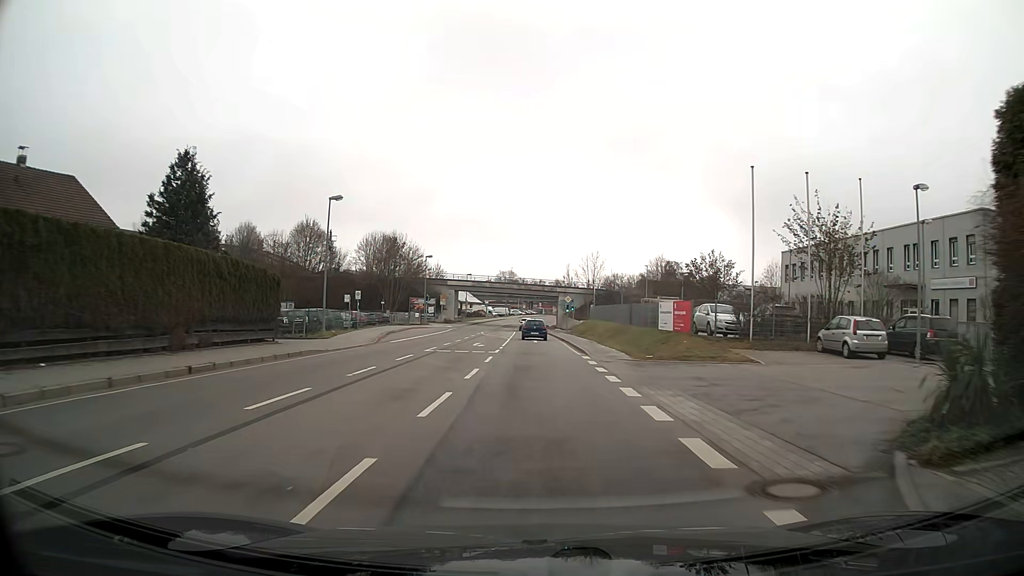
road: primary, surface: asphalt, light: Day
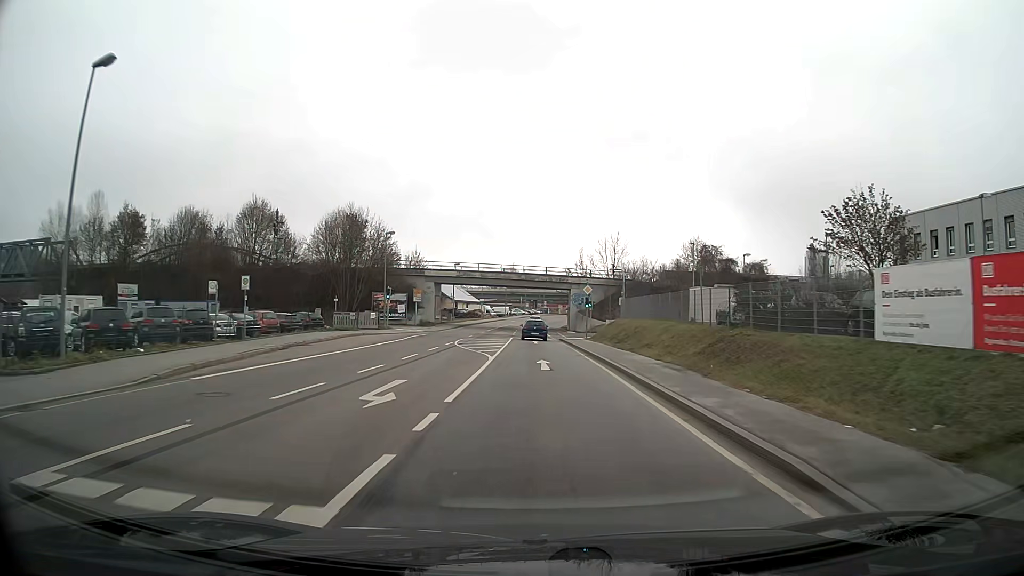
(-0.1, +23.2) m; -1°
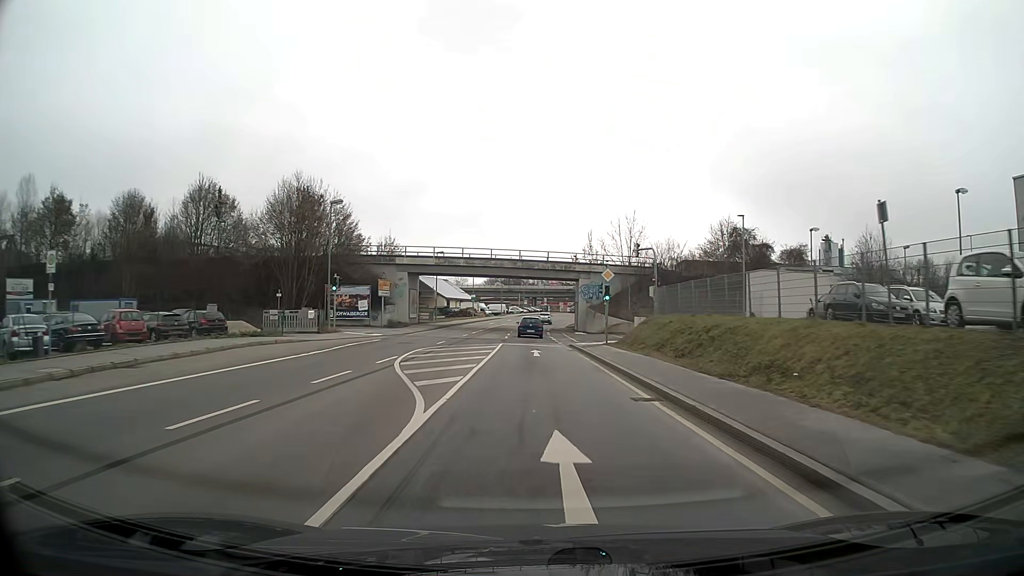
(0.0, +15.4) m; 0°
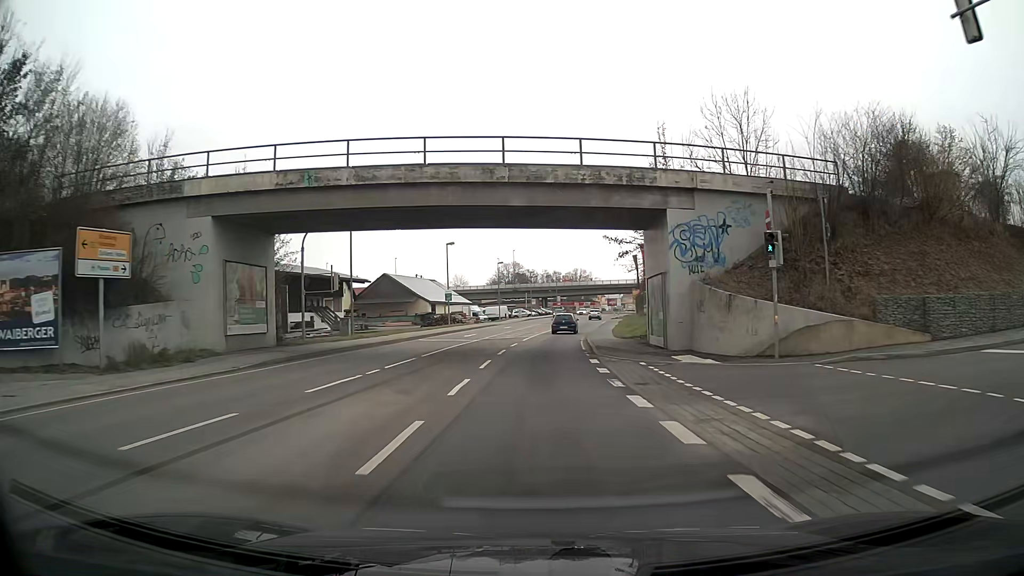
(-0.2, +38.6) m; -1°
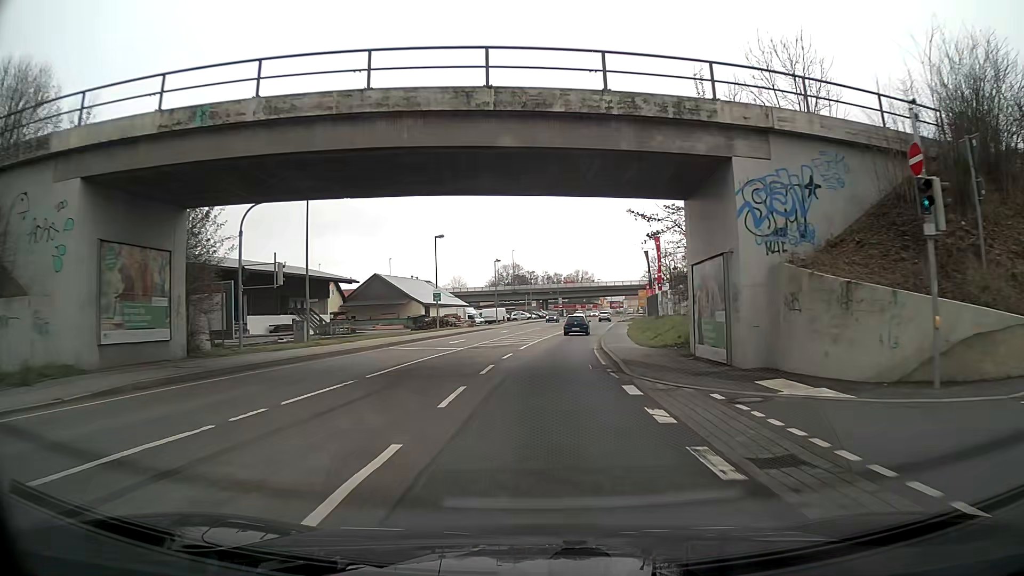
(0.0, +7.8) m; +1°
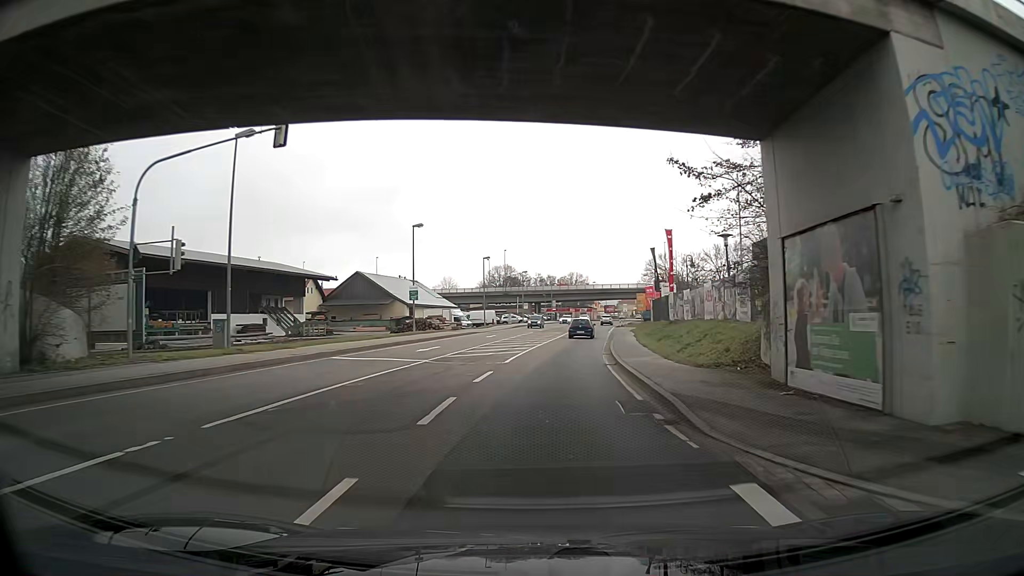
(+0.1, +7.8) m; +1°
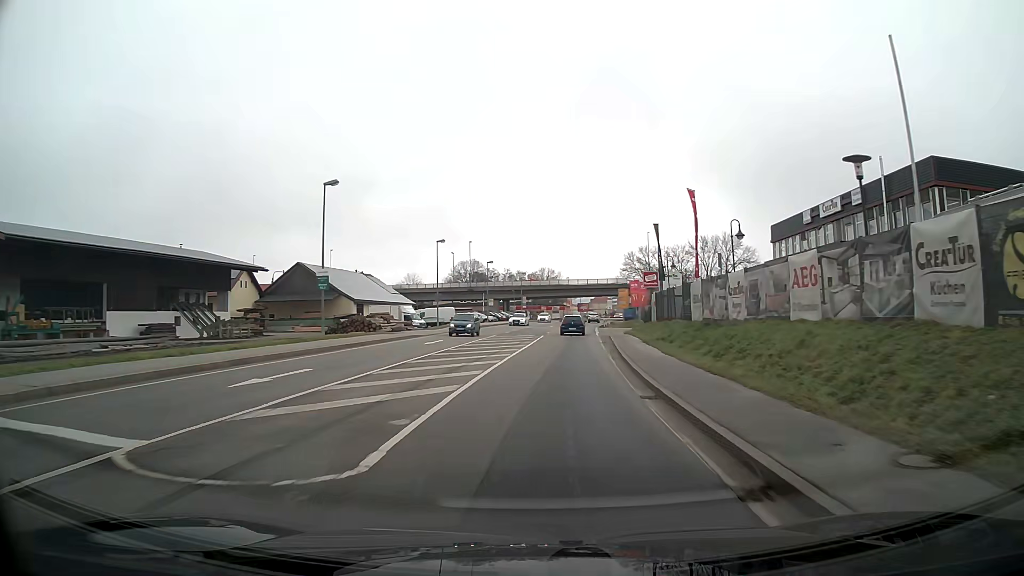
(+0.3, +15.6) m; +2°
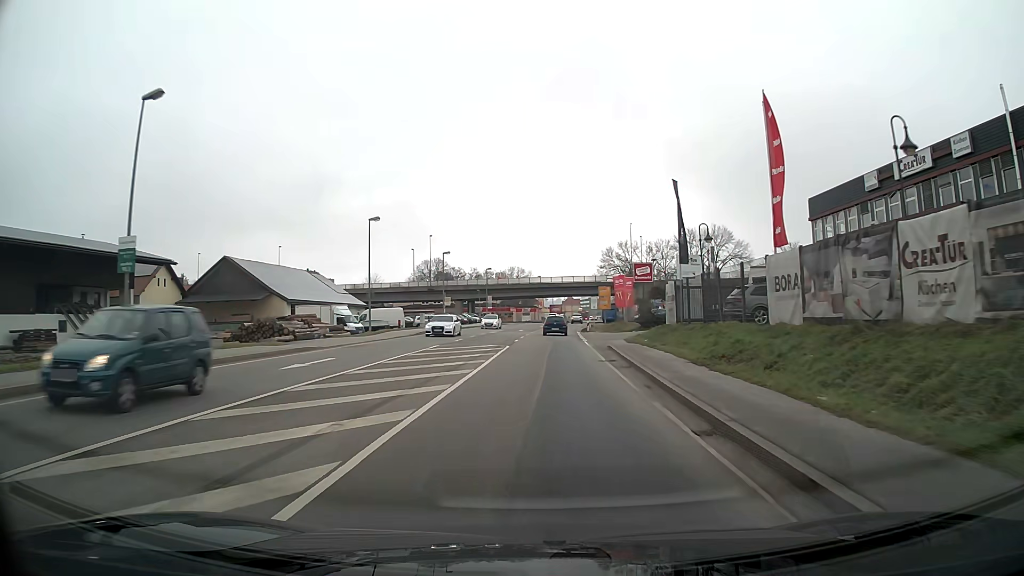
(+0.4, +15.7) m; +2°
(0, +10) (0, +20) (+1, +30) (+1, +40) (+1, +50) (+2, +60) (+3, +70) (+3, +80) (+4, +90) (+5, +100) m
